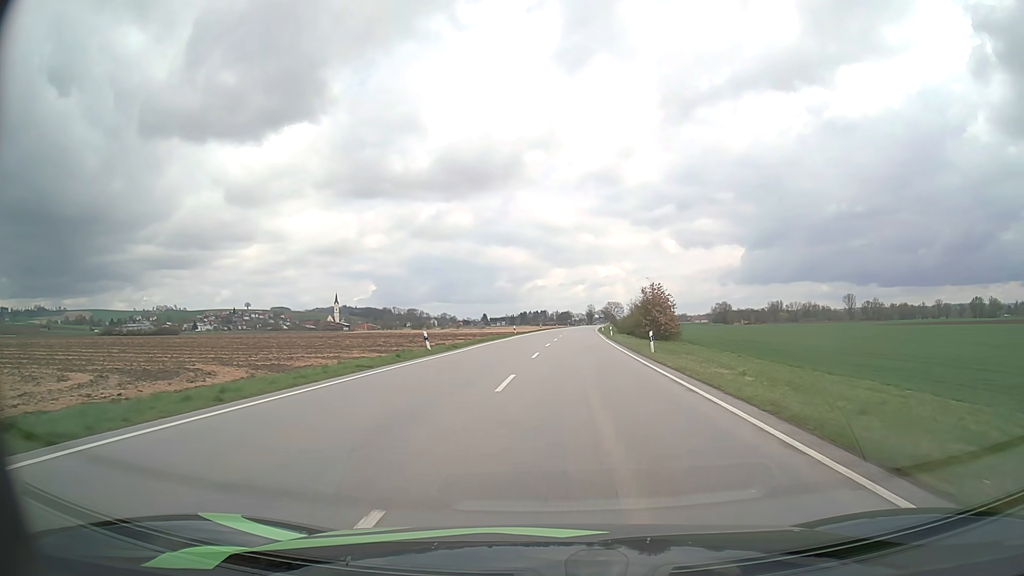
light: Day
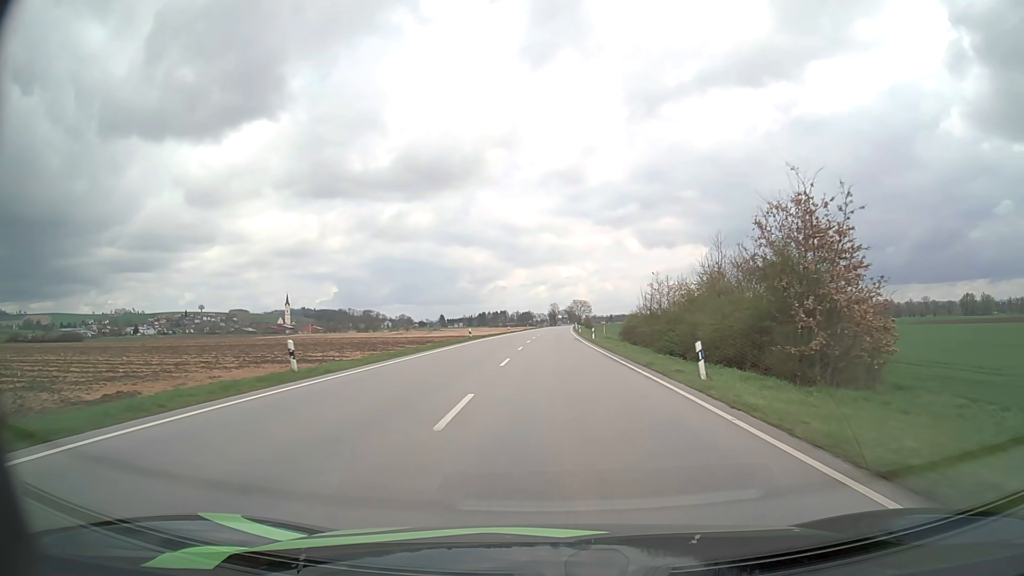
(+2.0, +54.1) m; +3°
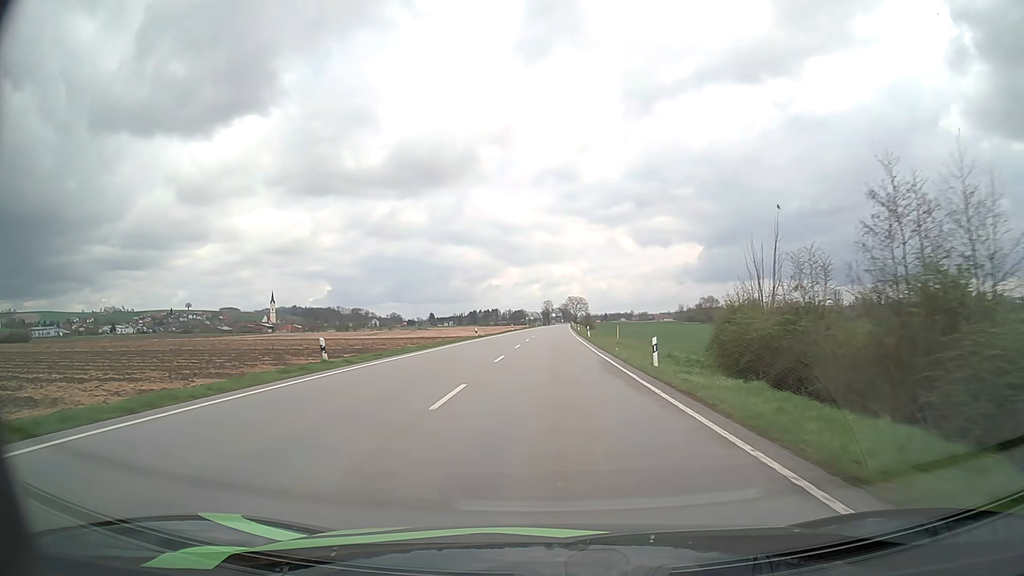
(+0.2, +35.1) m; +1°
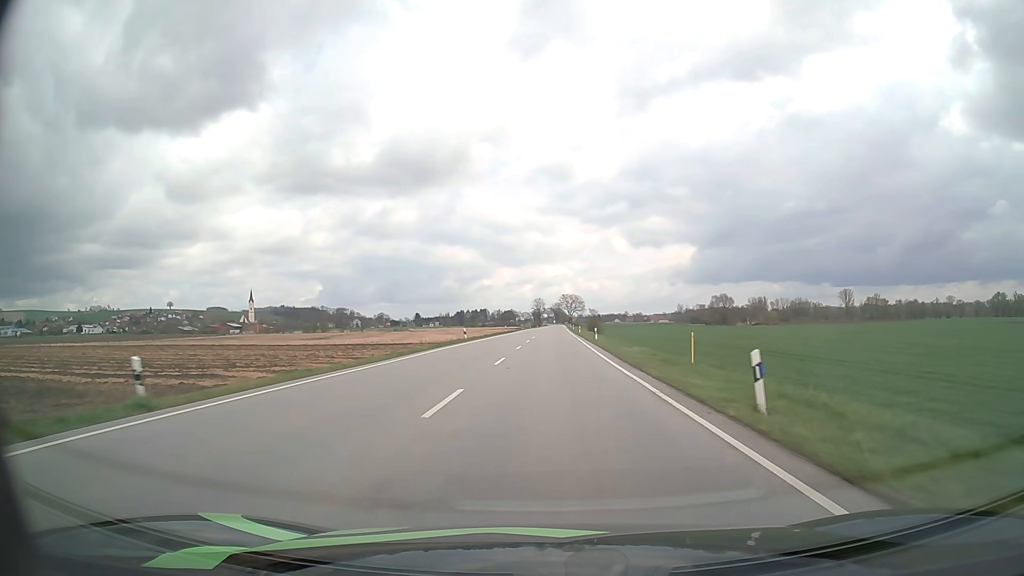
(+0.1, +50.1) m; +1°
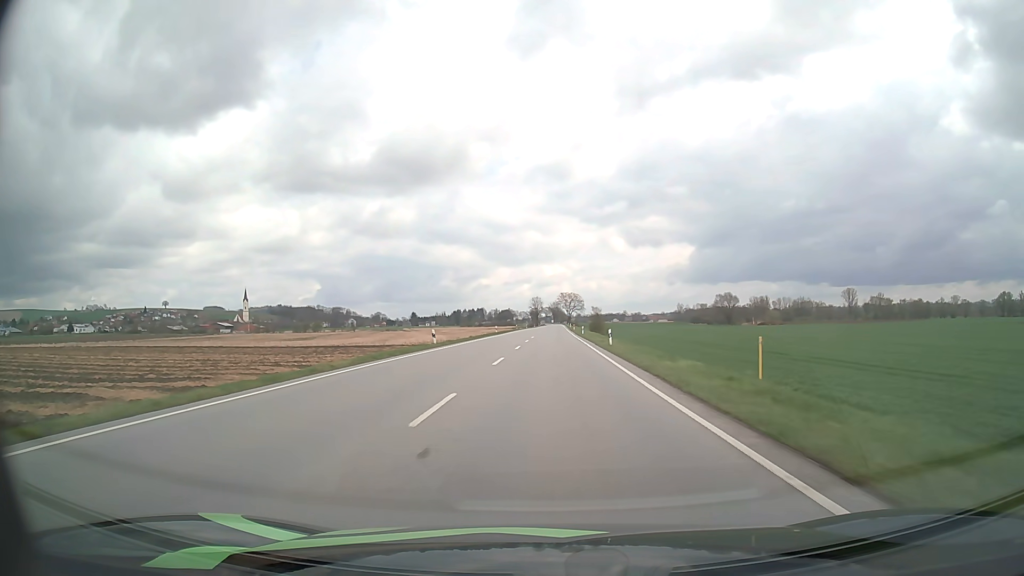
(0.0, +13.2) m; 0°
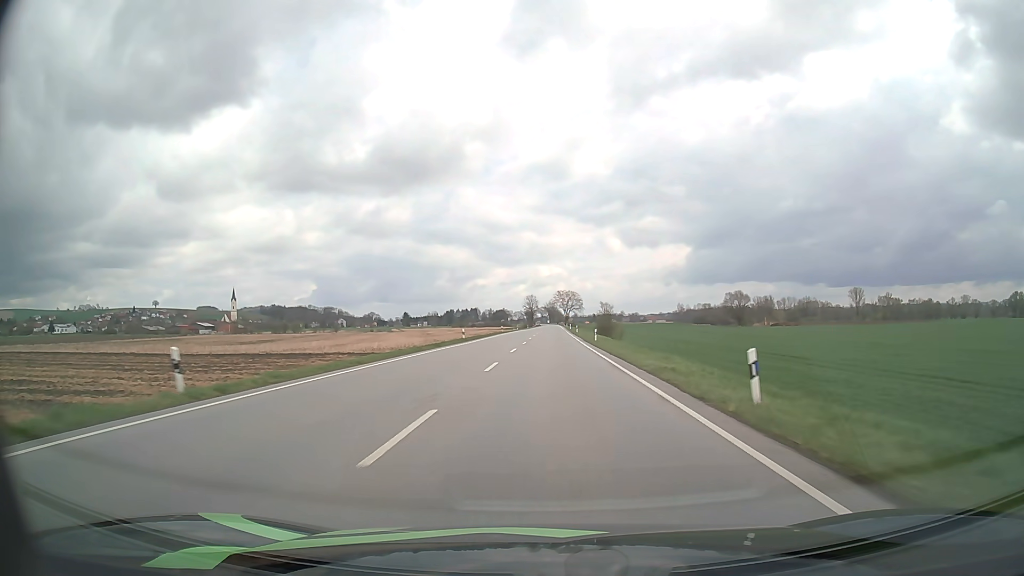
(+0.1, +27.1) m; 0°
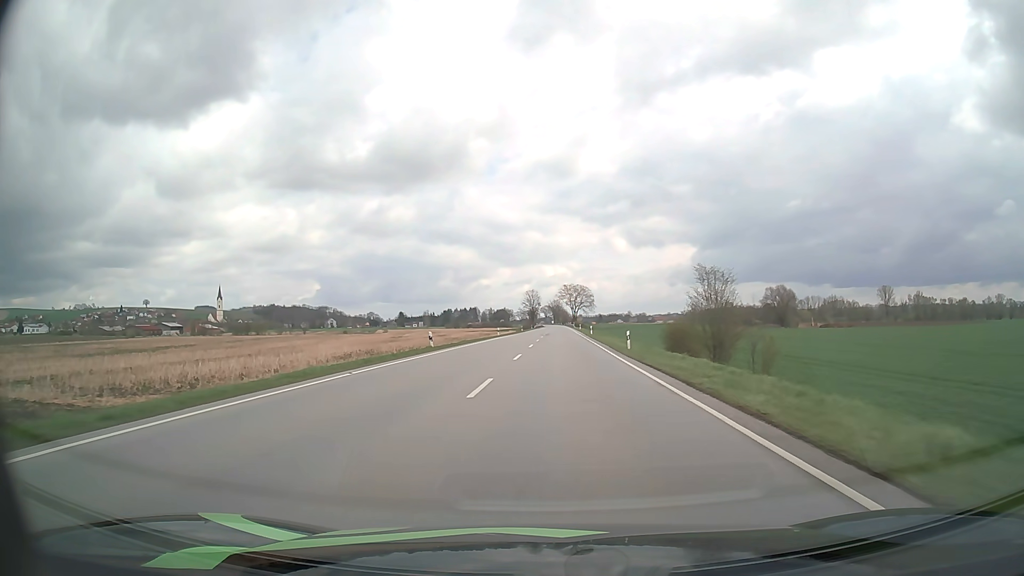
(0.0, +55.9) m; 0°
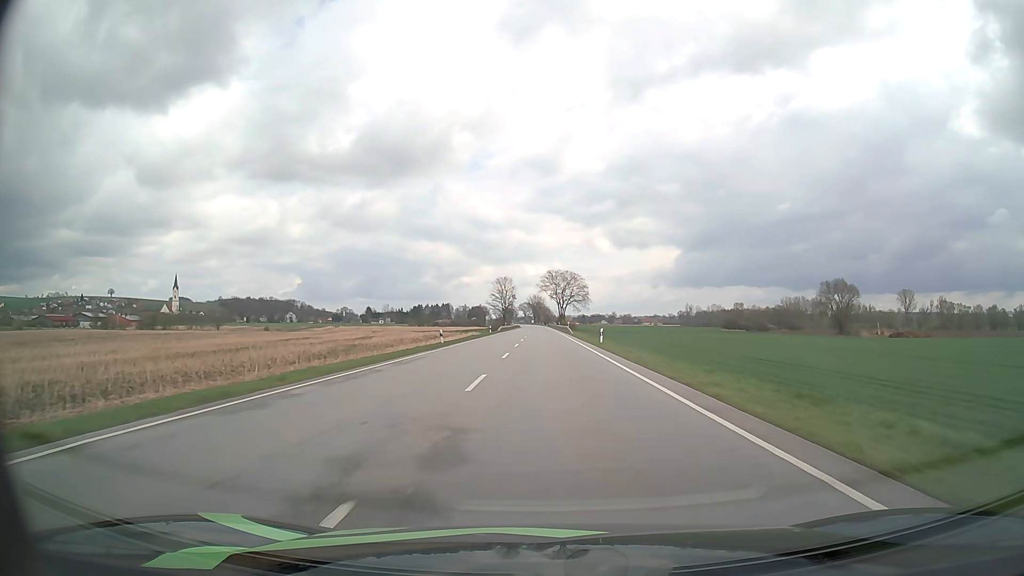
(+0.8, +72.5) m; +1°
(0, +10) (0, +20) (0, +30) (0, +40) (0, +50) (0, +60) (0, +70) (0, +80) (0, +90) (0, +100) m
